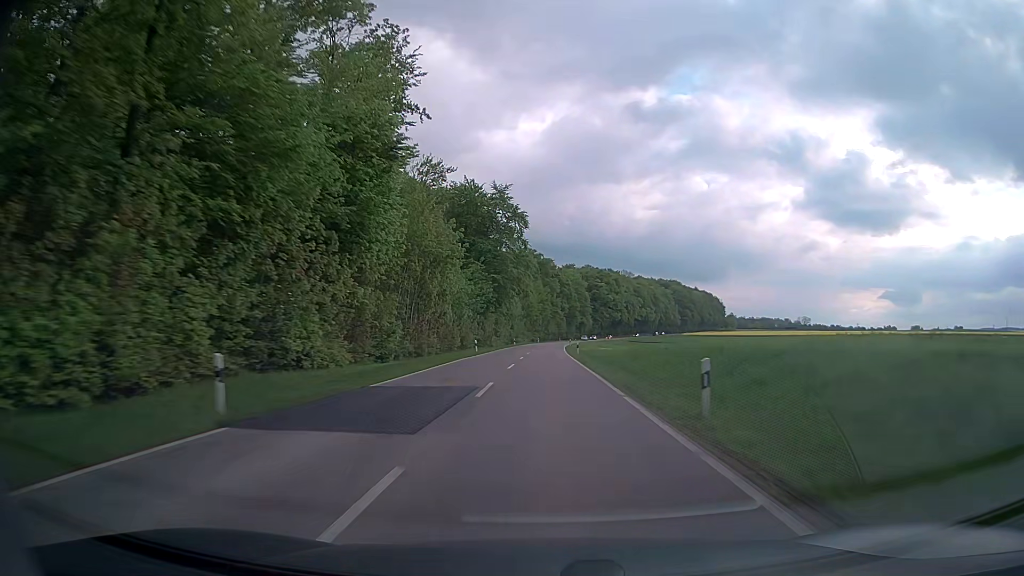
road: secondary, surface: asphalt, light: Day
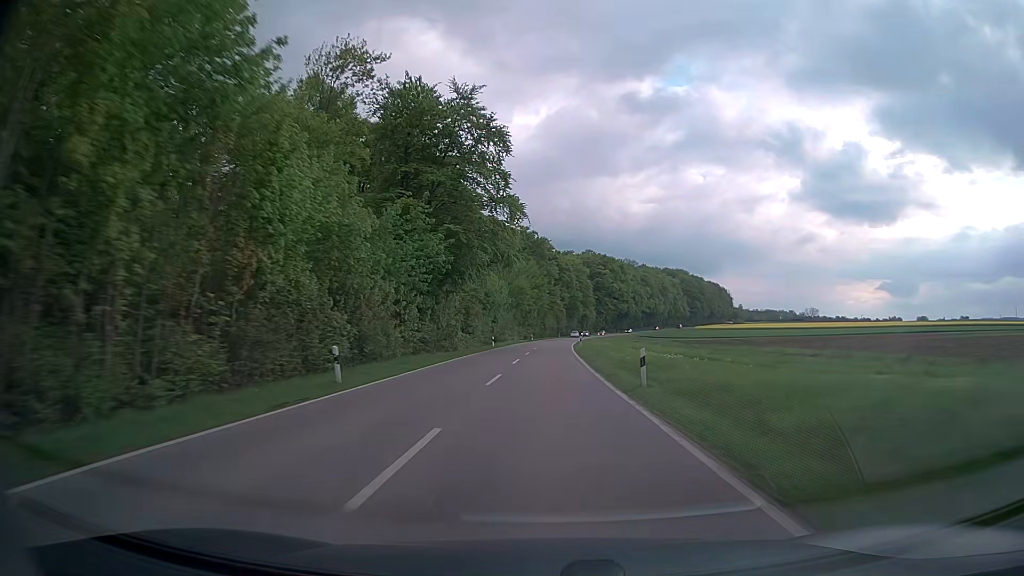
(0.0, +35.0) m; 0°
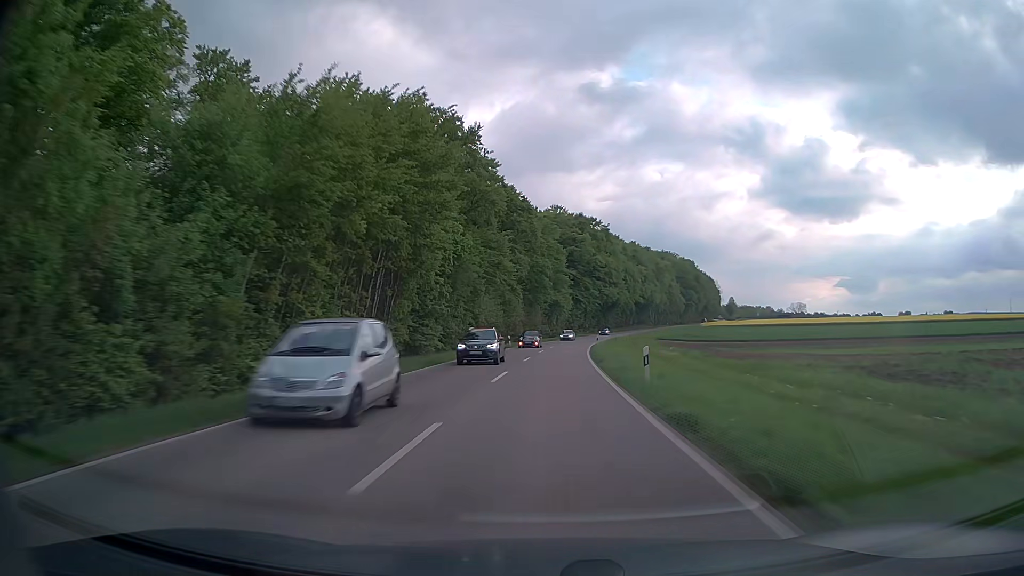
(+2.0, +87.4) m; +4°
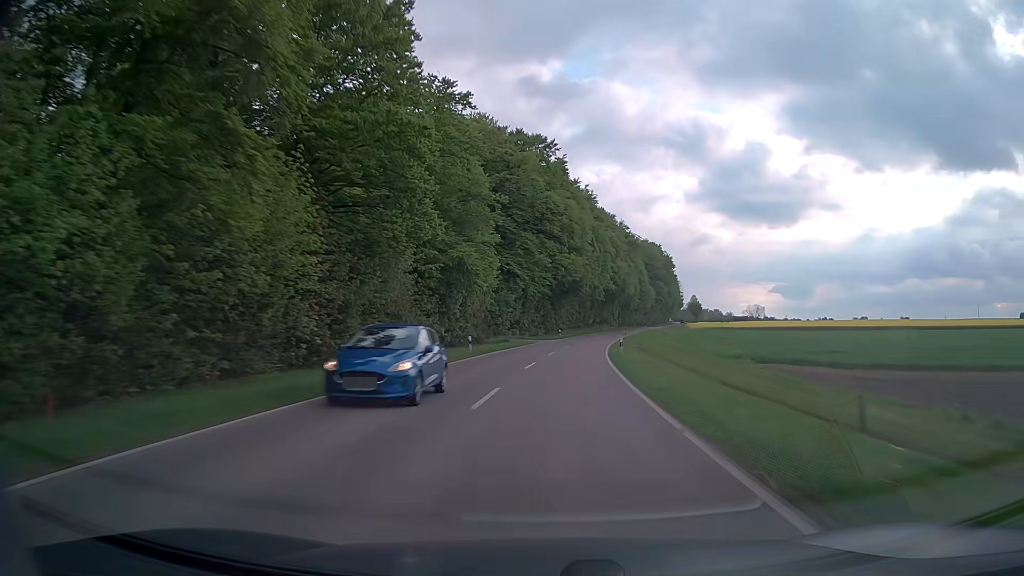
(+3.2, +69.7) m; +6°
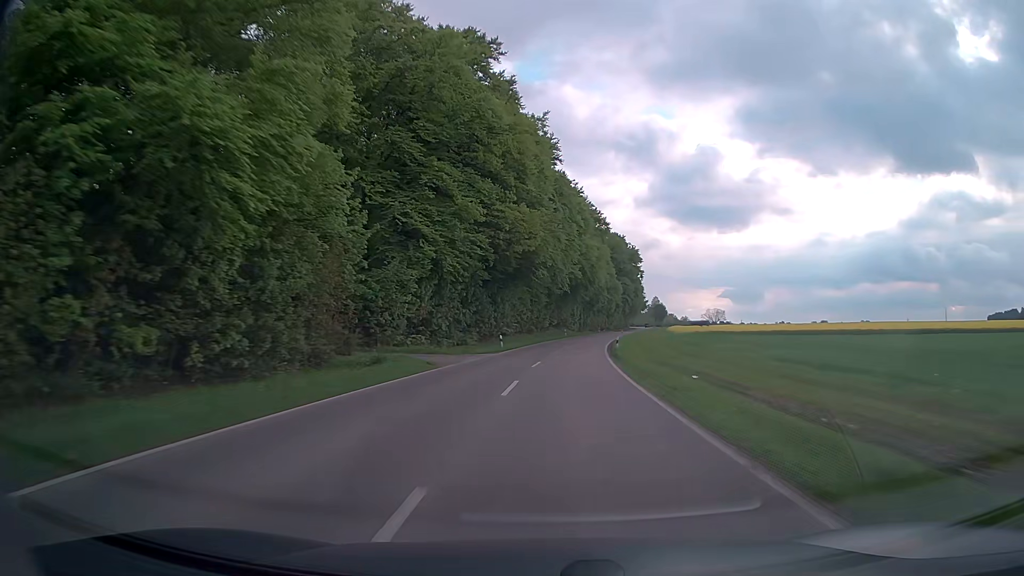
(+1.3, +34.8) m; +4°
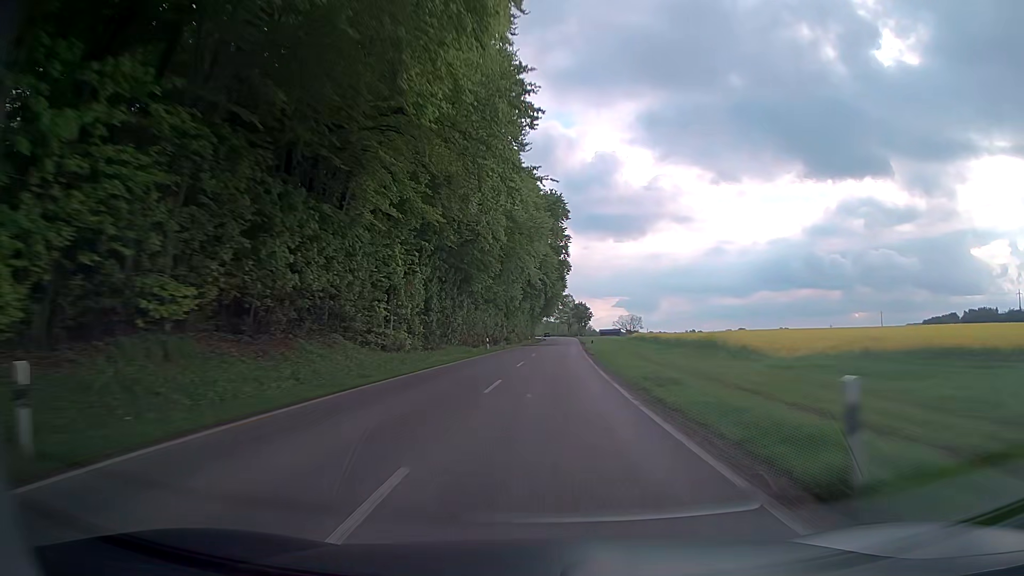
(+7.7, +86.5) m; +9°
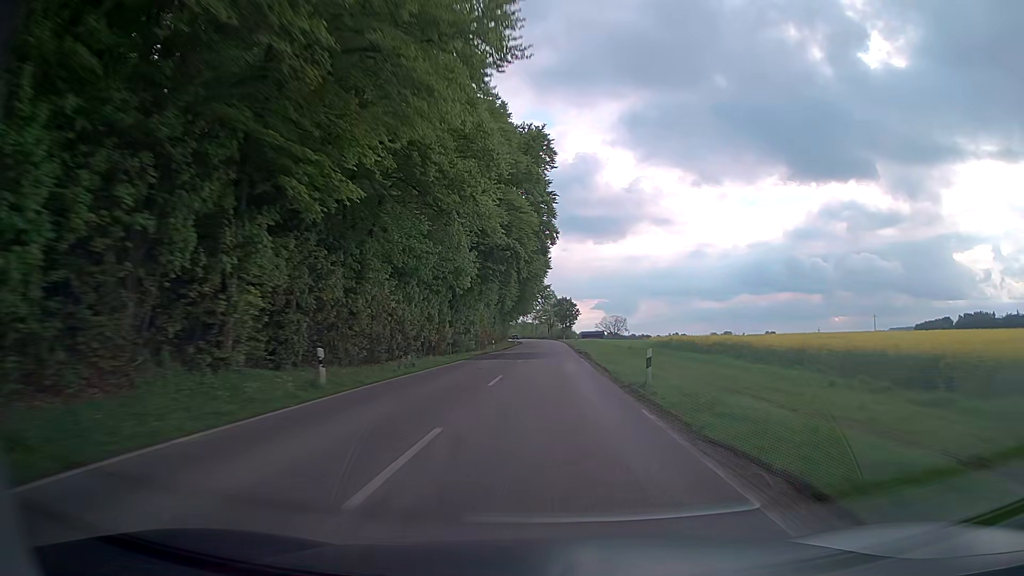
(+0.6, +34.8) m; +2°
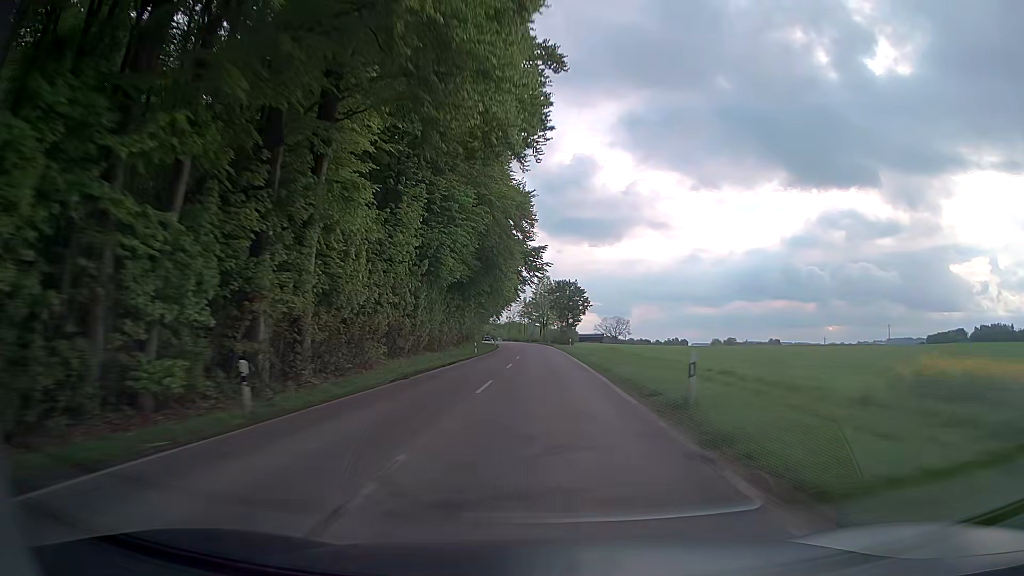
(+0.6, +52.2) m; +1°
(0, +10) (0, +20) (0, +30) (0, +40) (0, +50) (0, +60) (0, +70) (-1, +80) (-1, +90) (-1, +100) m
